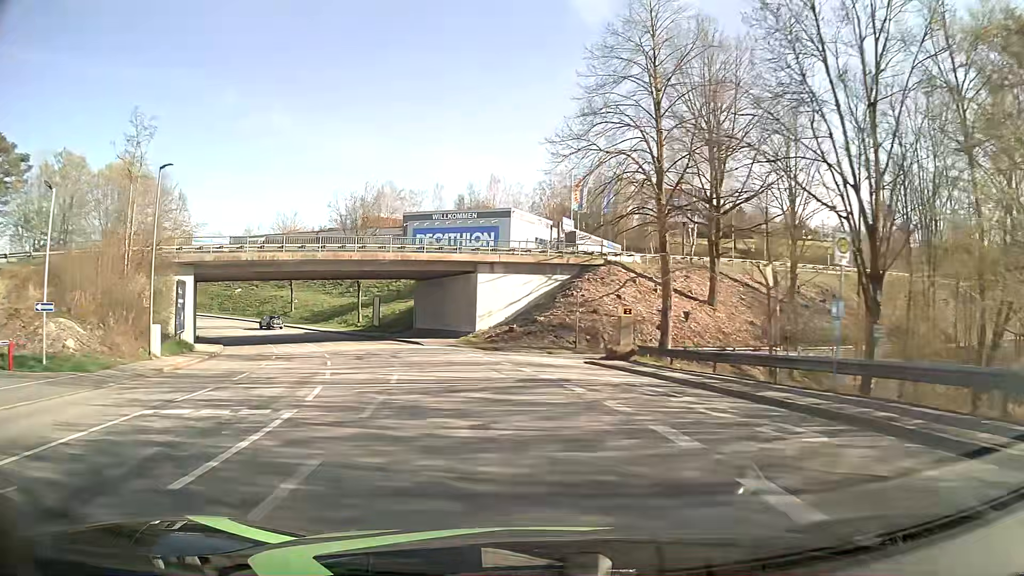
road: tertiary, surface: asphalt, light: Day
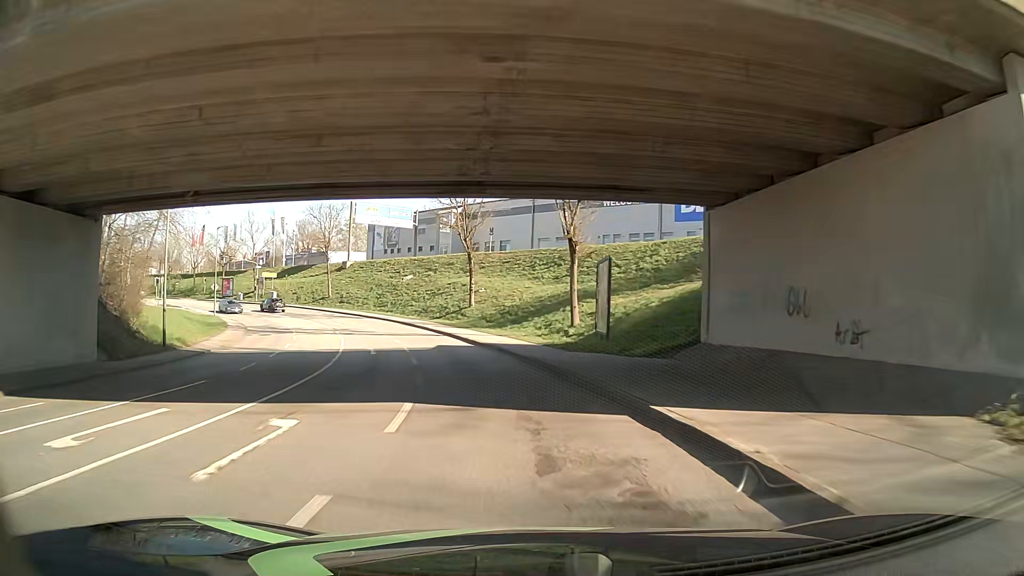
(-7.1, +37.4) m; -21°
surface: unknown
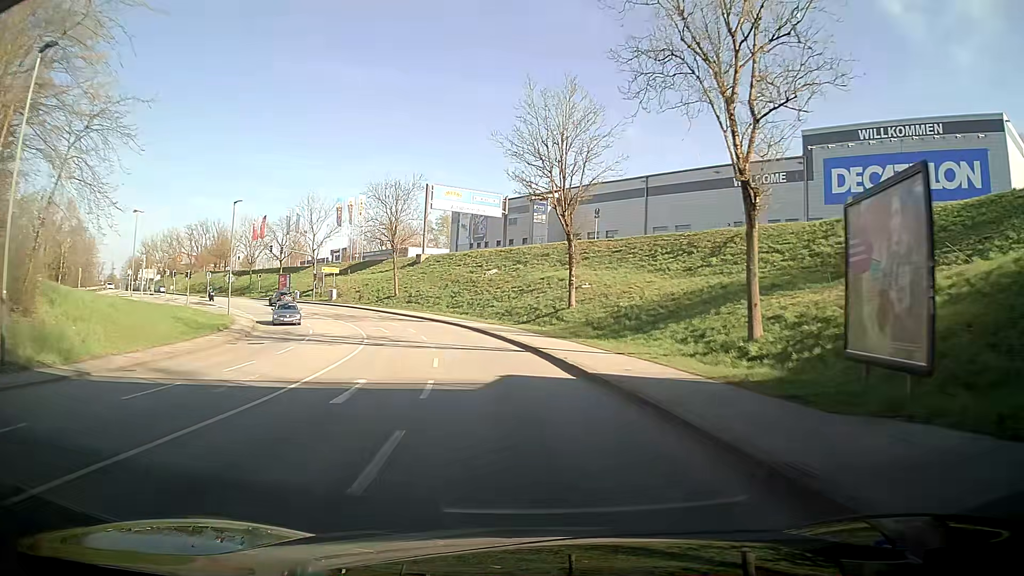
(-0.9, +15.2) m; -7°
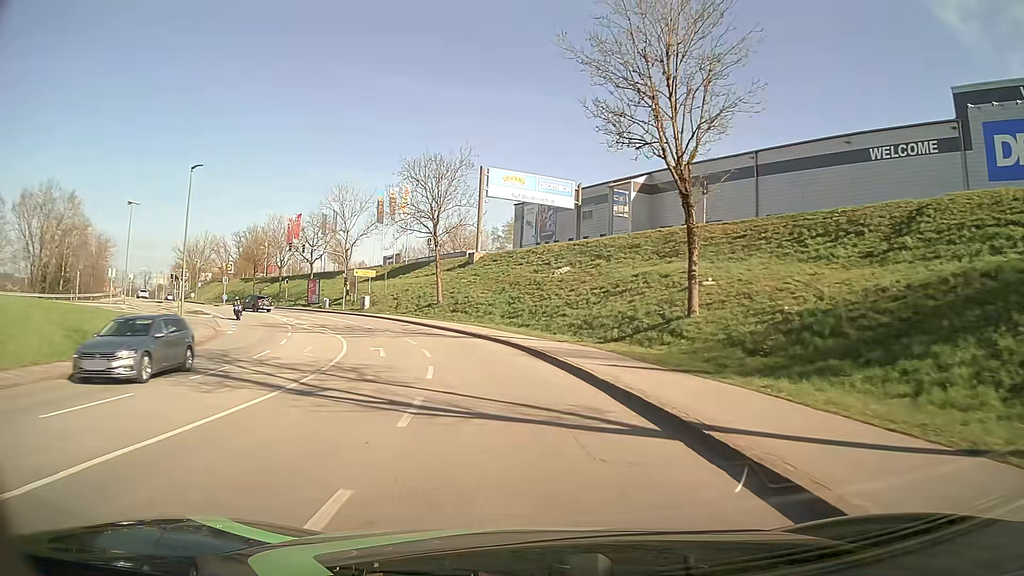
(-0.8, +15.1) m; -7°
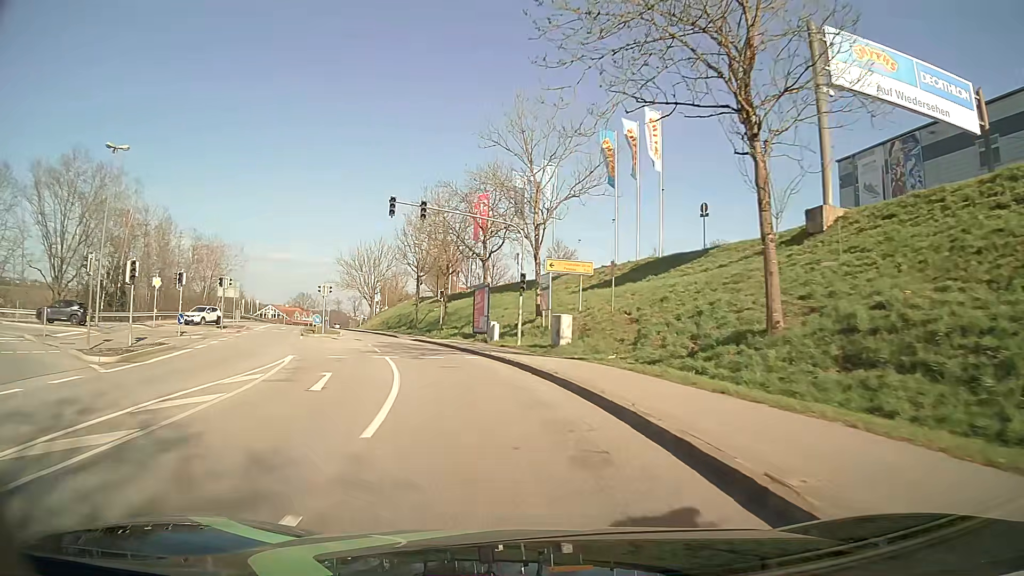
(-6.6, +36.5) m; -22°
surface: asphalt
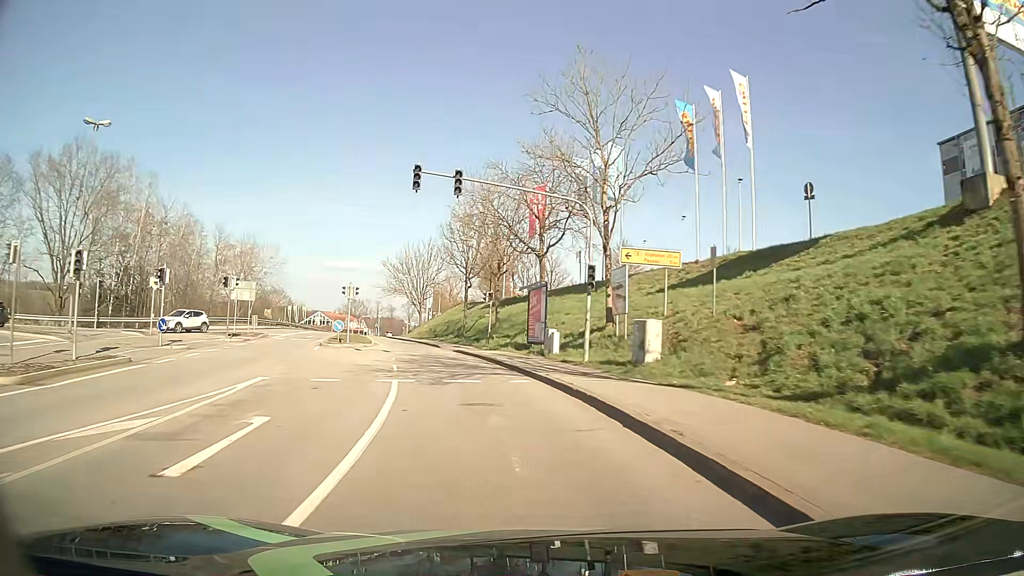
(-0.3, +7.4) m; -5°
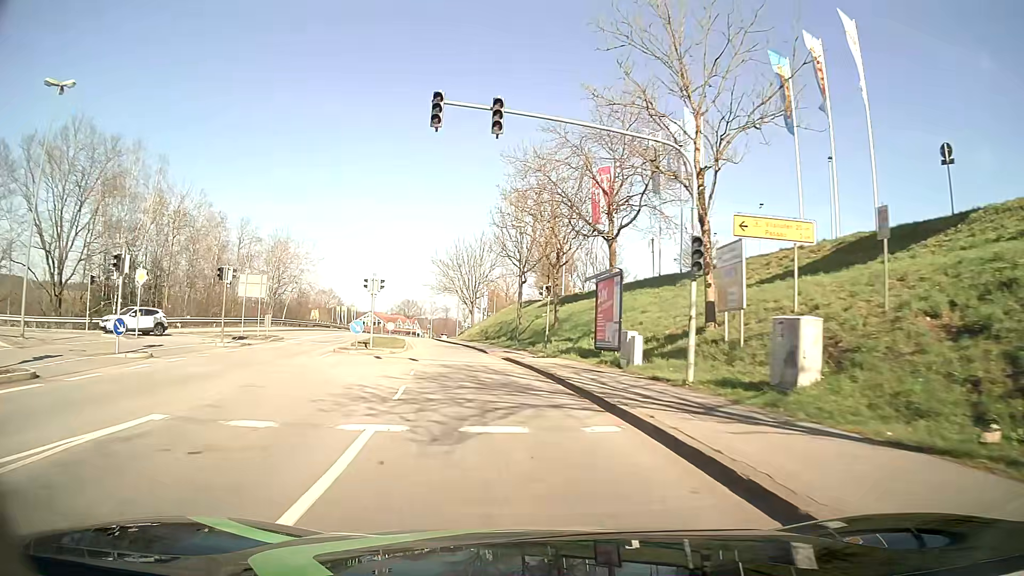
(-0.3, +7.4) m; -4°
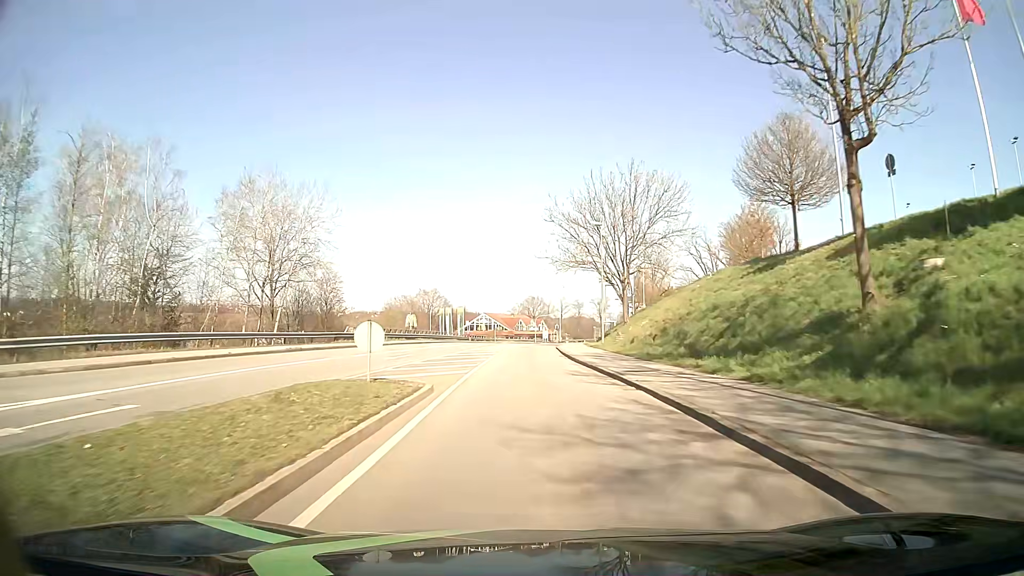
(-5.0, +37.4) m; -11°
(0, +10) (0, +20) (0, +30) (-1, +40) (0, +50) (0, +60) (+1, +70) (+1, +80) (+2, +90) (+3, +100) m
